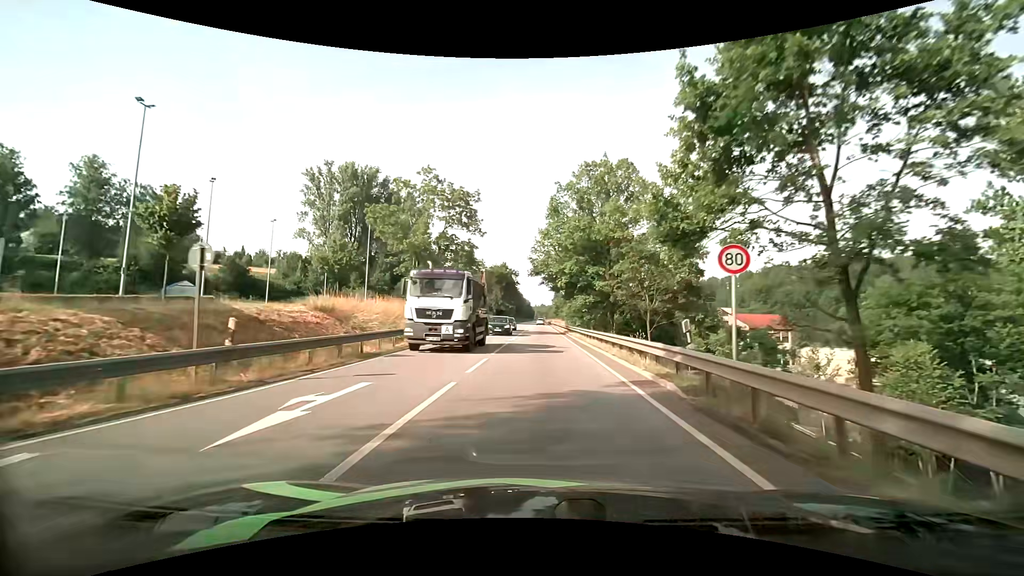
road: primary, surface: asphalt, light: Day
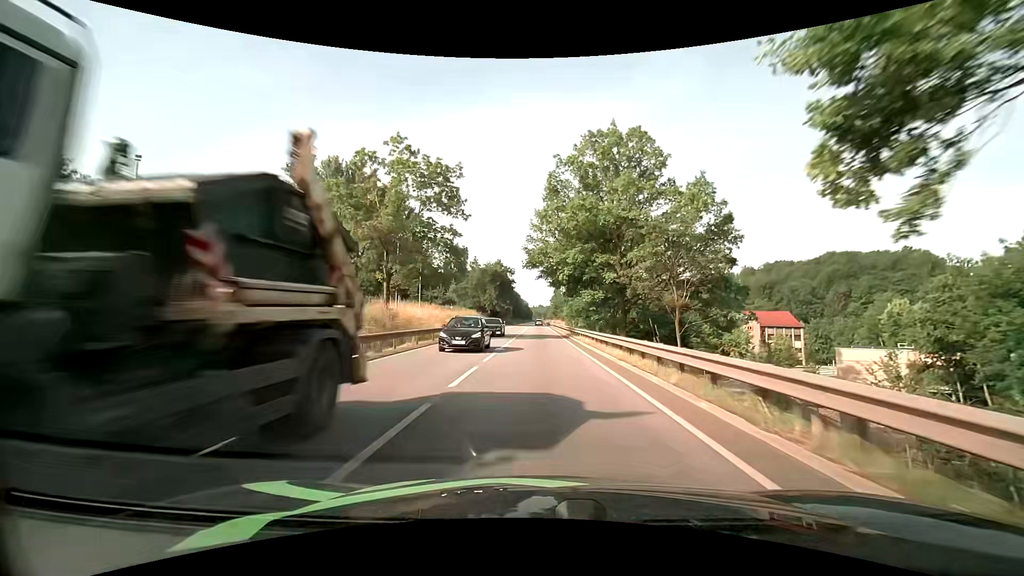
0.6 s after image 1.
(0.0, +8.5) m; 0°
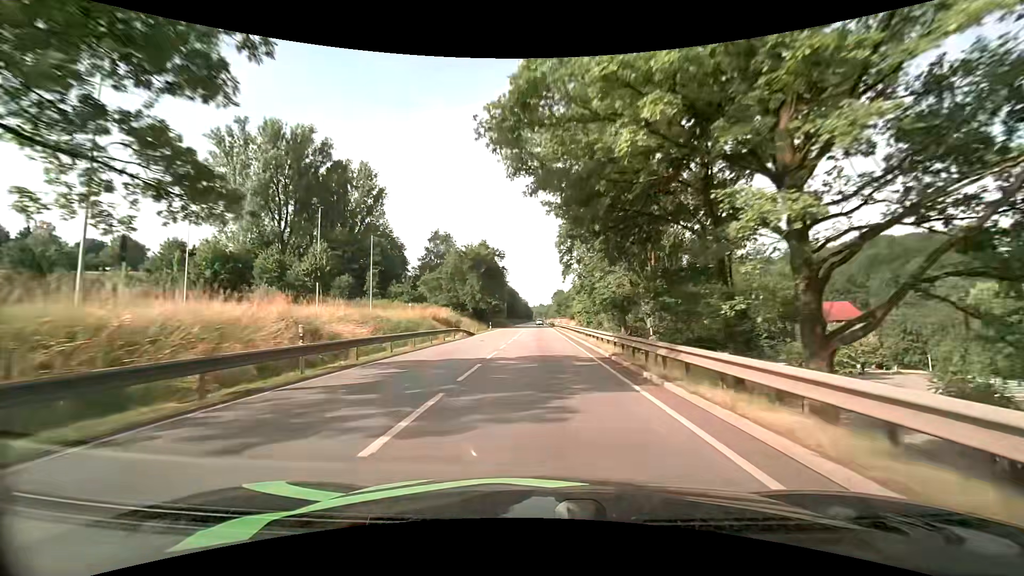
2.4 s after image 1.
(+0.2, +29.0) m; 0°
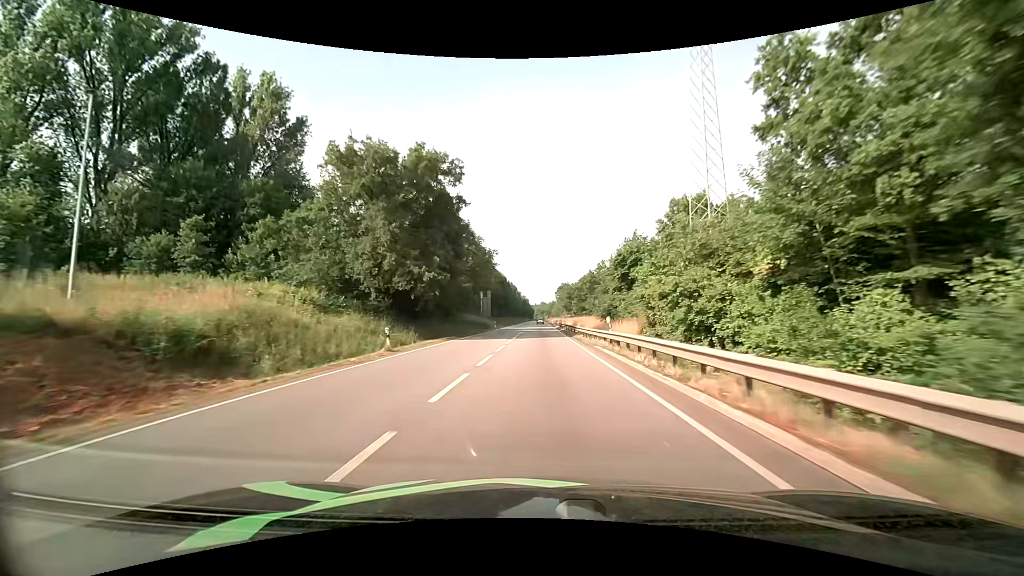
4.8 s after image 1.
(-0.1, +45.7) m; 0°
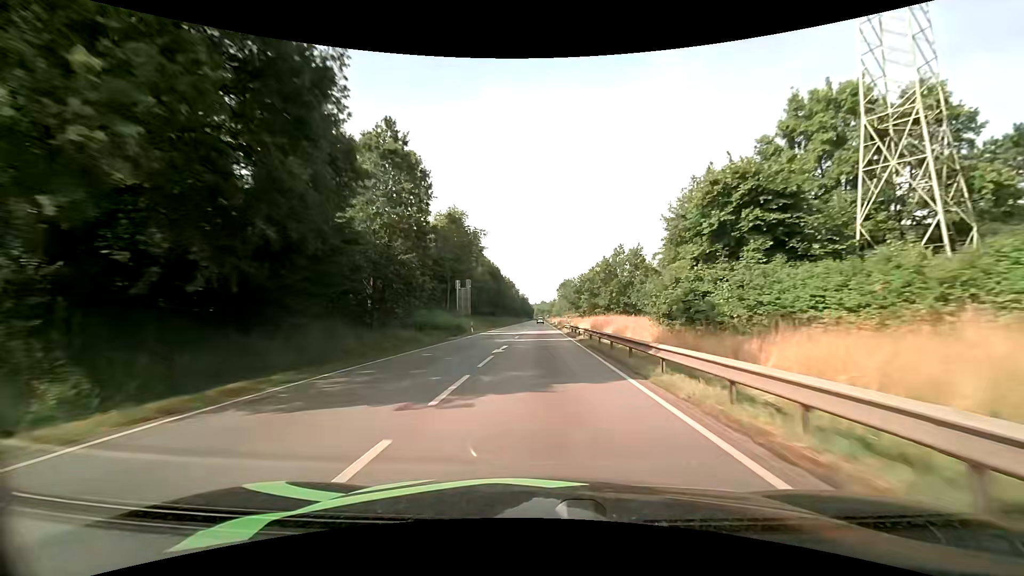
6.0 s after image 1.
(0.0, +24.4) m; 0°
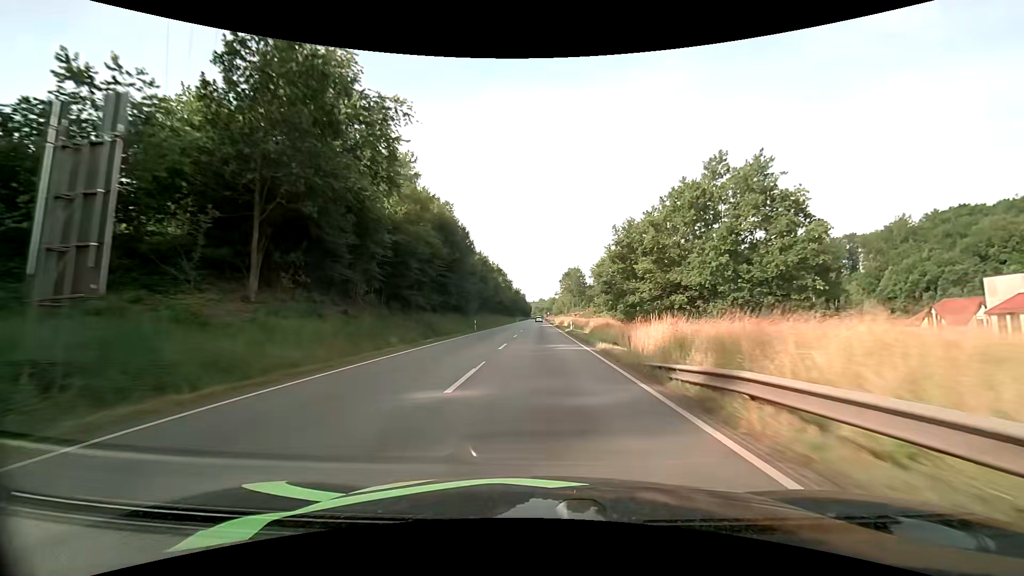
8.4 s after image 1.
(+0.1, +49.0) m; 0°
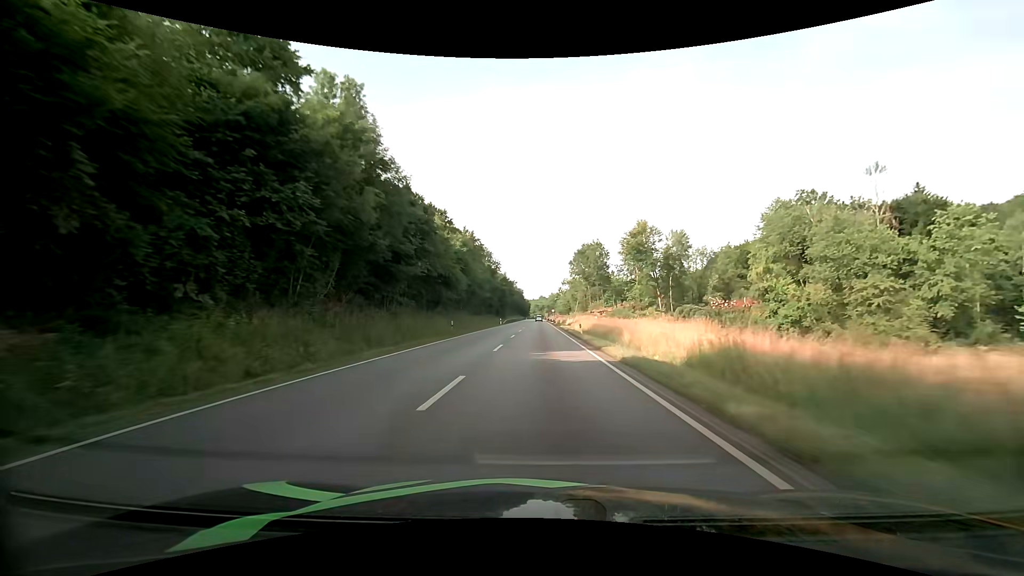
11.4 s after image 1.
(-0.1, +61.4) m; 0°
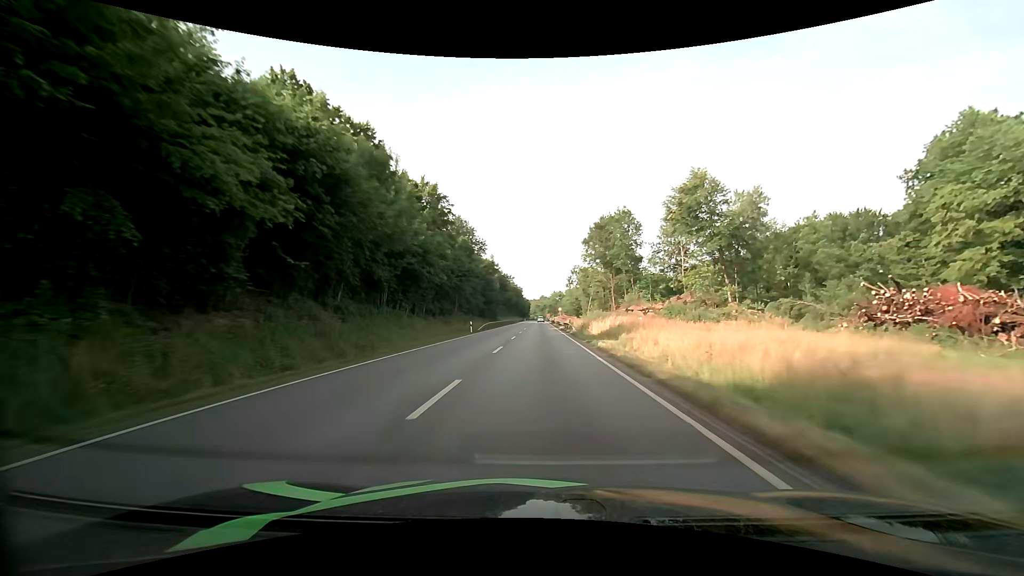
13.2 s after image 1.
(0.0, +36.7) m; 0°
(0, +10) (0, +20) (0, +30) (0, +40) (0, +50) (0, +60) (0, +70) (0, +80) (0, +90) (0, +100) m
